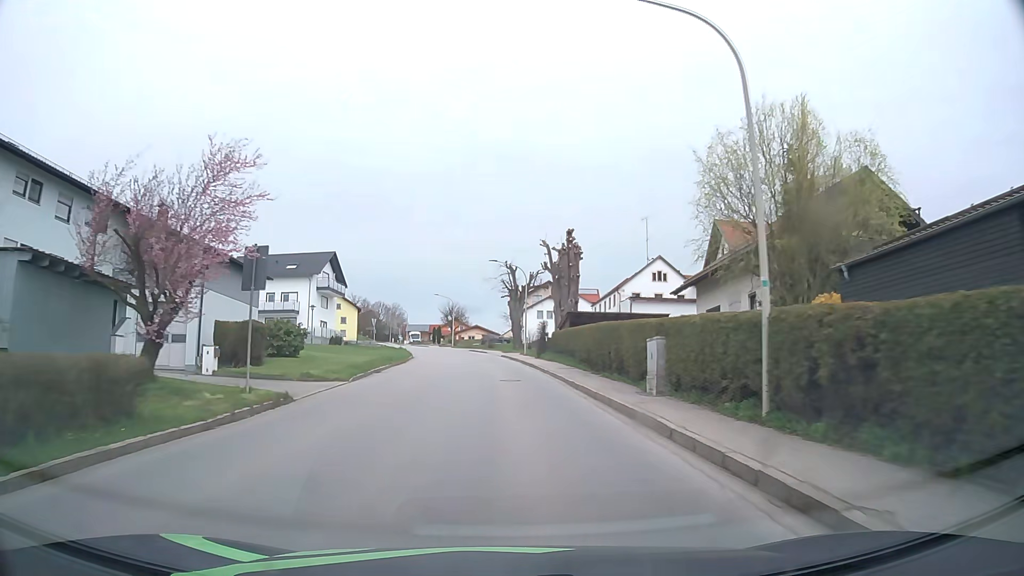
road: tertiary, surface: asphalt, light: Day
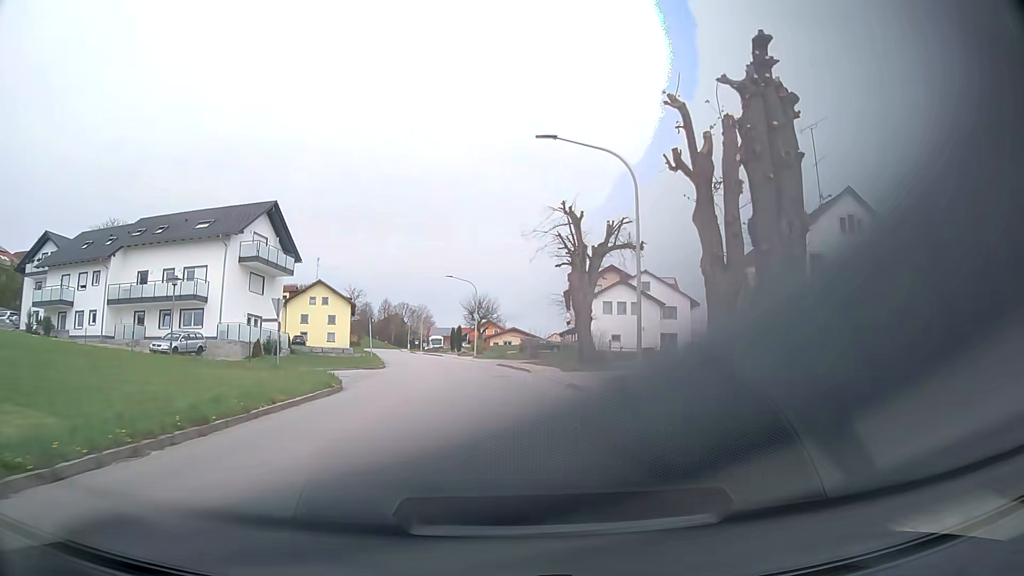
(-0.8, +33.0) m; -3°
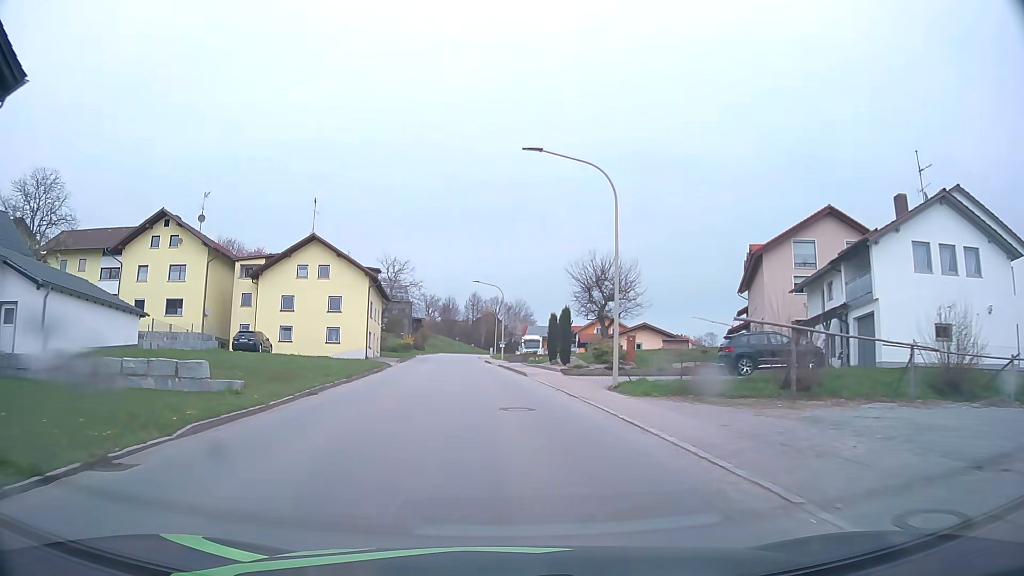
(-2.4, +40.9) m; -8°
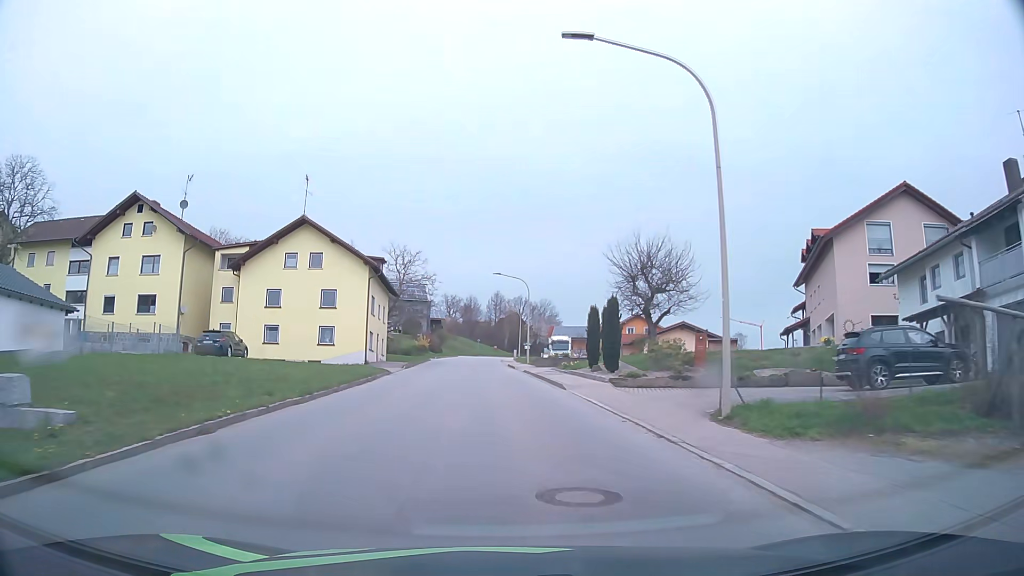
(-0.1, +8.3) m; -2°
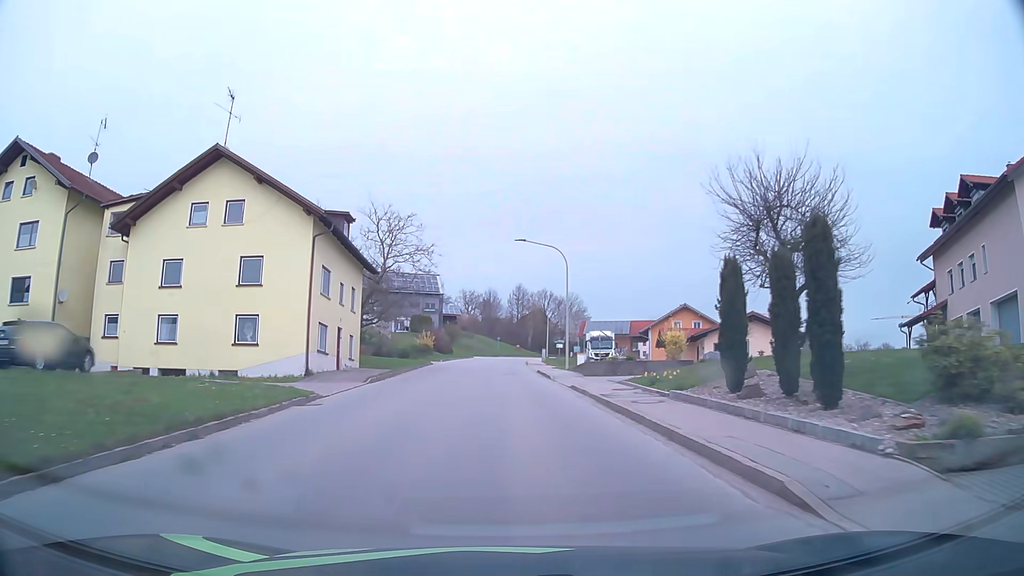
(-0.4, +16.8) m; -2°
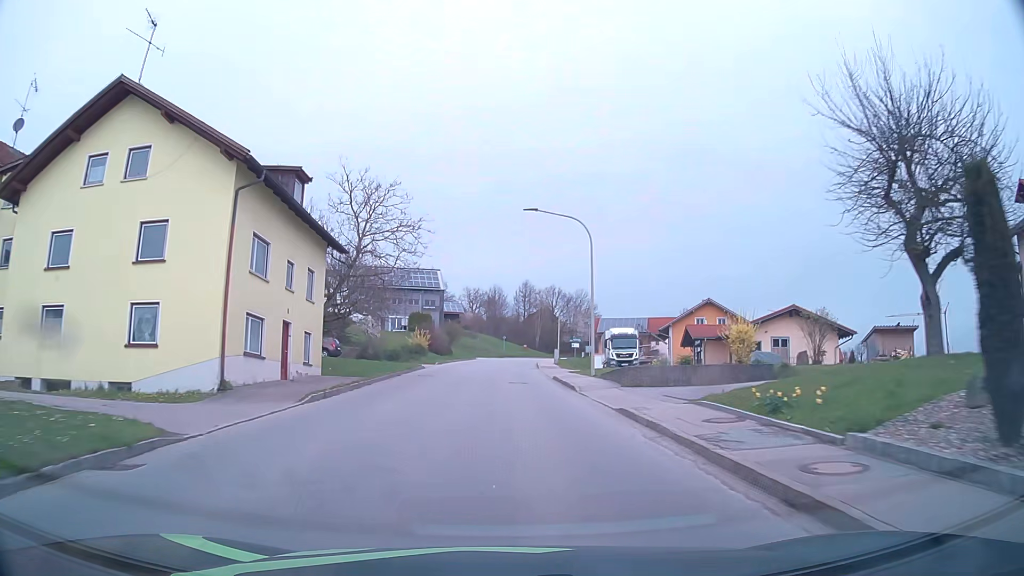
(0.0, +8.6) m; -1°
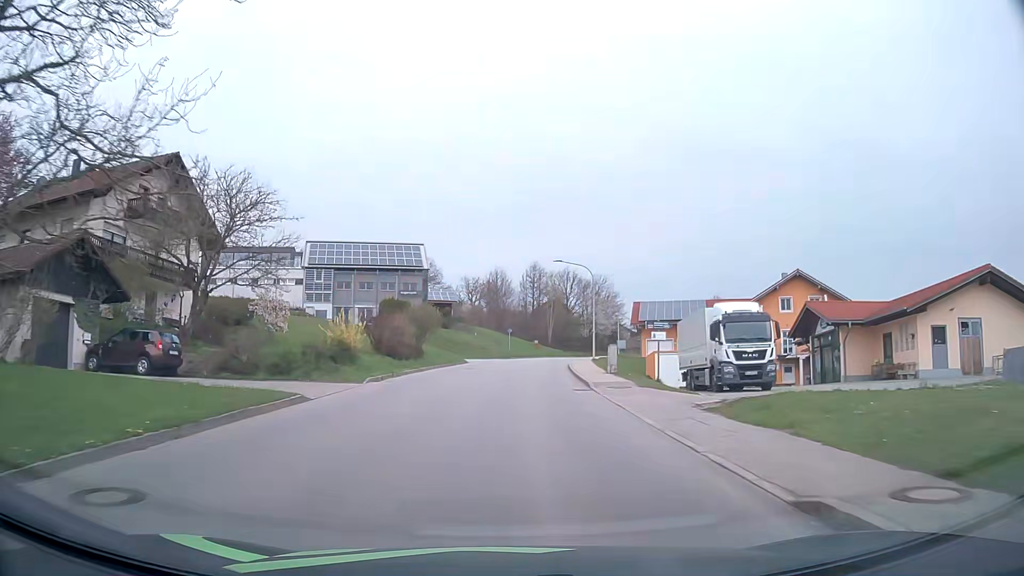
(-0.1, +25.9) m; 0°
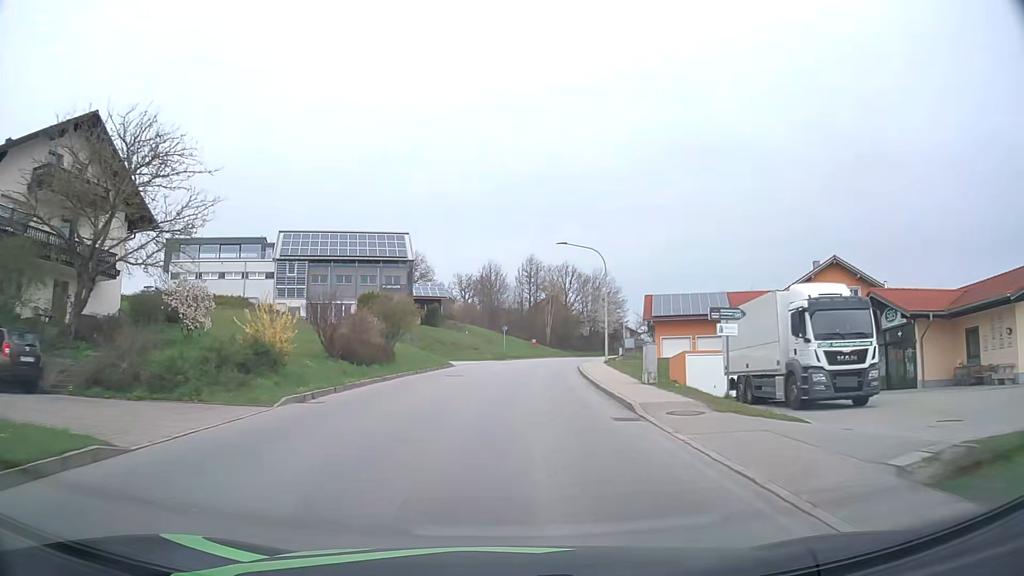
(0.0, +8.2) m; 0°
(0, +10) (0, +20) (+1, +30) (+2, +40) (+3, +50) (+4, +60) (+6, +70) (+9, +79) (+11, +89) (+14, +98) m
